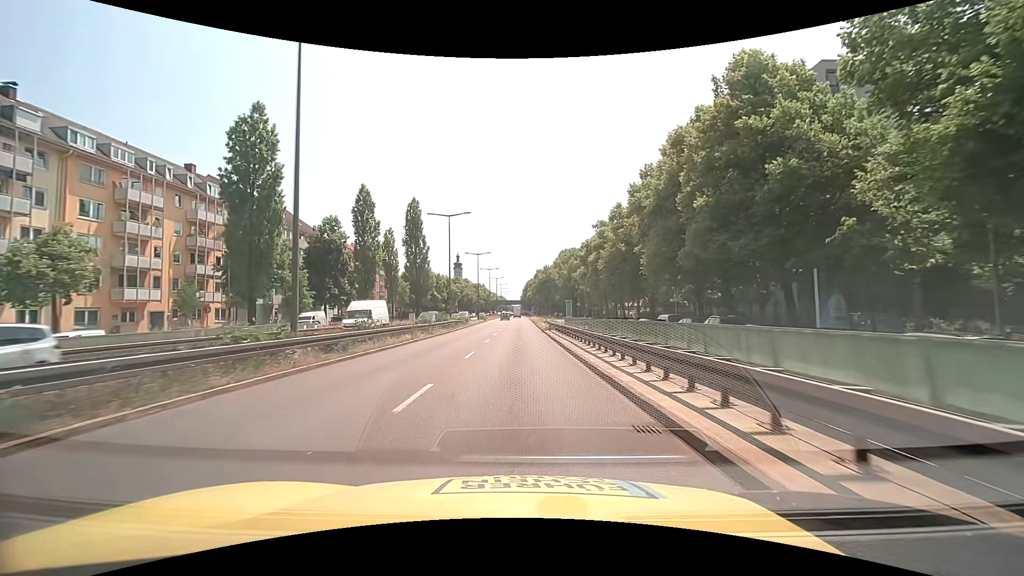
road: trunk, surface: asphalt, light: Day
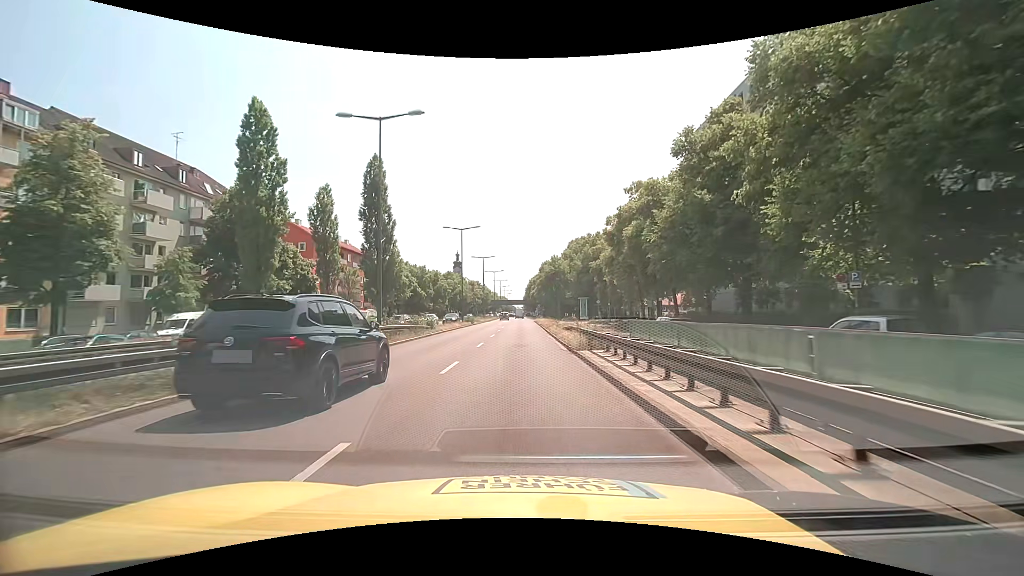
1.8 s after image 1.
(-0.1, +22.8) m; 0°
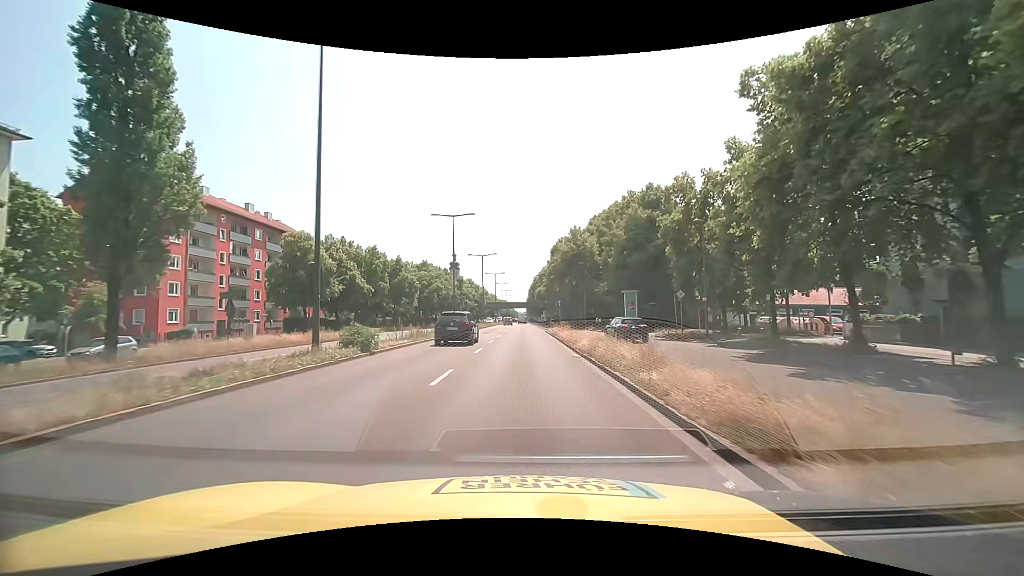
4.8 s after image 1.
(-0.4, +37.7) m; -1°
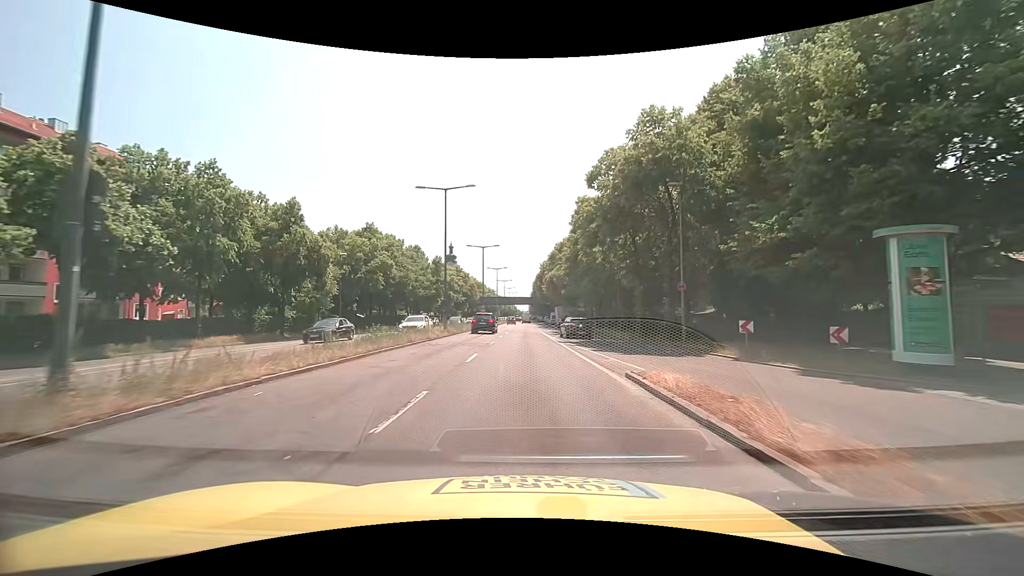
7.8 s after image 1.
(-0.1, +37.8) m; 0°
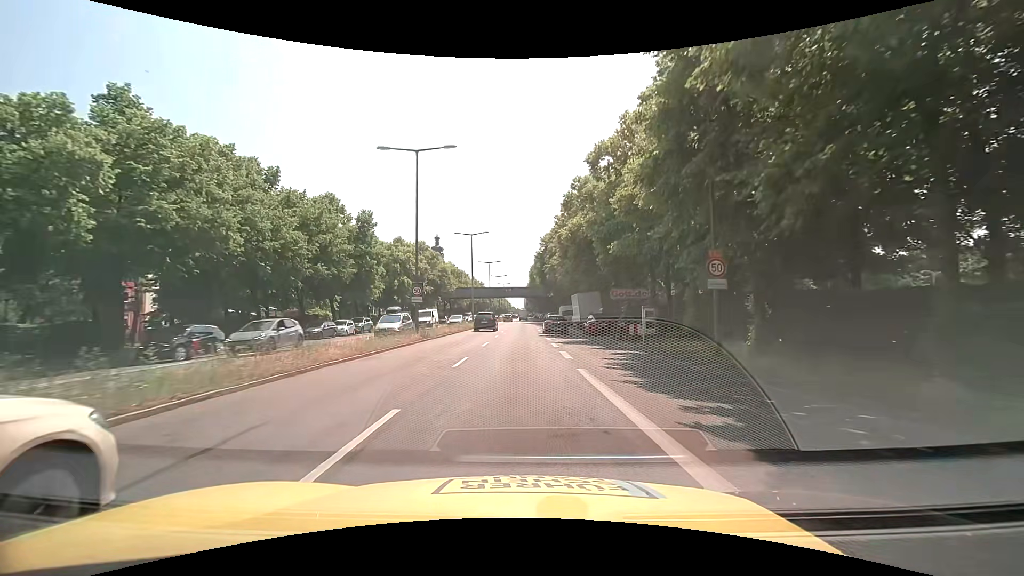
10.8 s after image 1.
(+0.1, +38.0) m; 0°
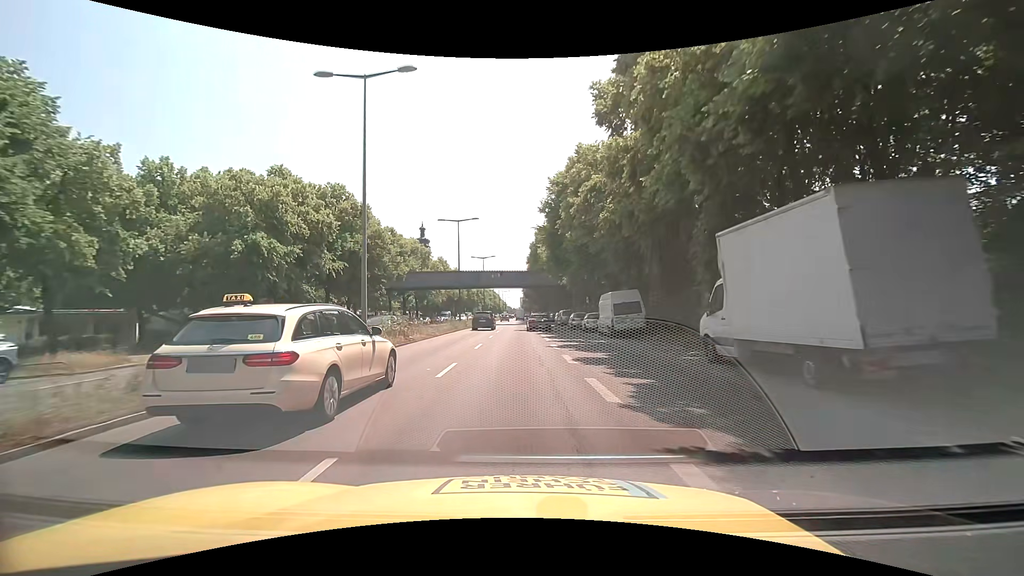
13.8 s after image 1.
(0.0, +38.2) m; 0°
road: primary
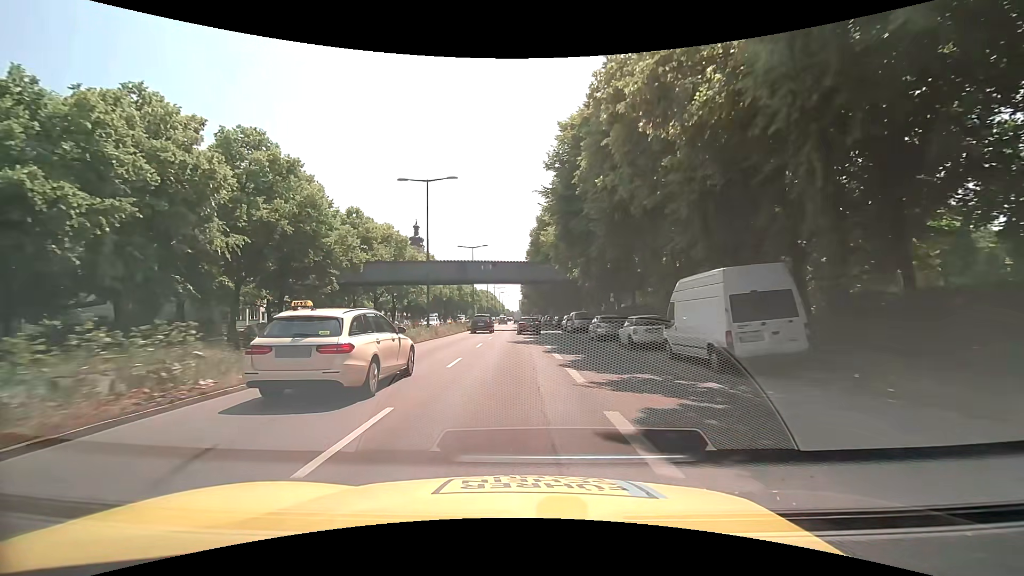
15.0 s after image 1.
(+0.1, +15.3) m; 0°
